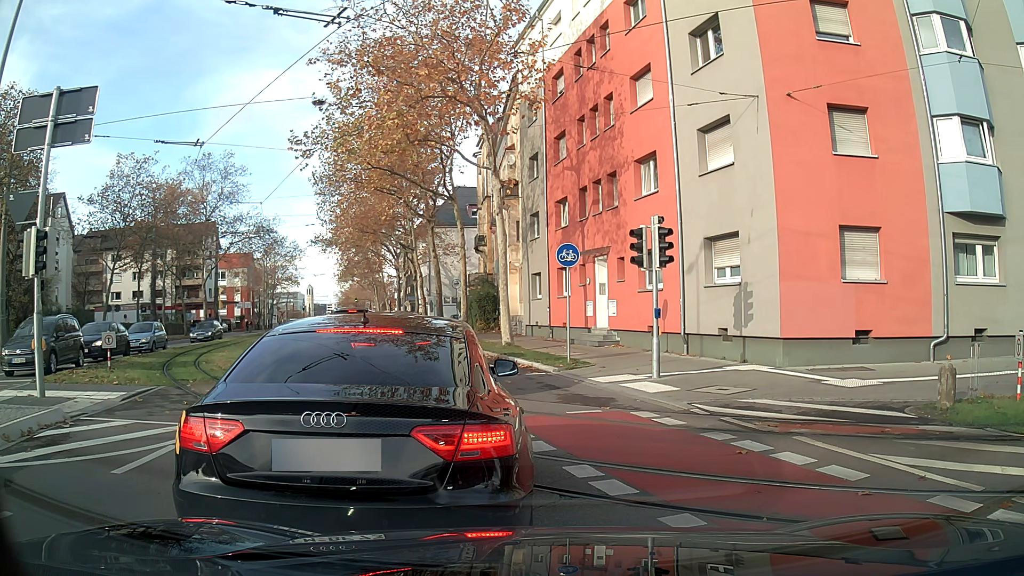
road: secondary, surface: asphalt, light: Day
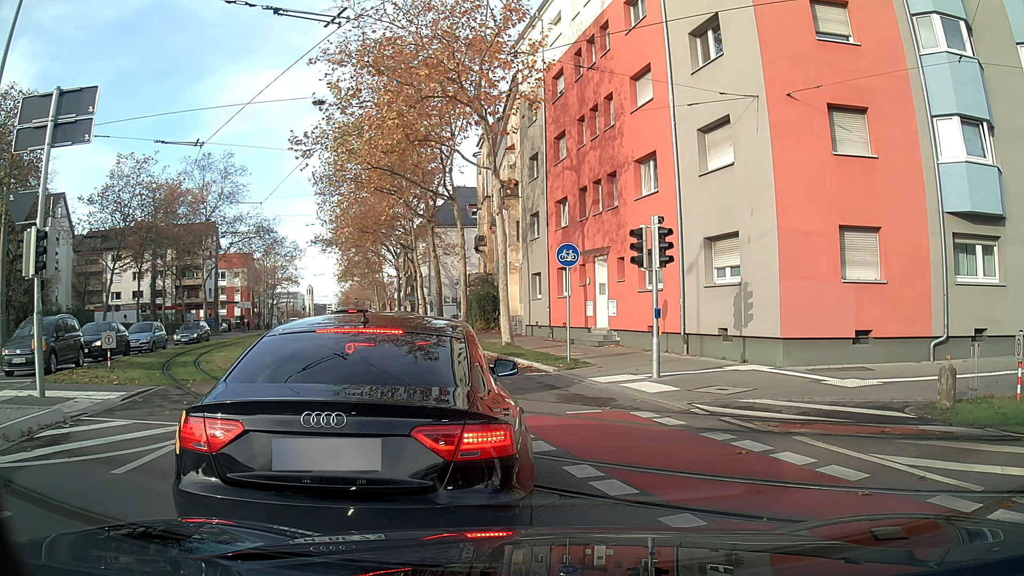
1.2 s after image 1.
(0.0, 0.0) m; 0°
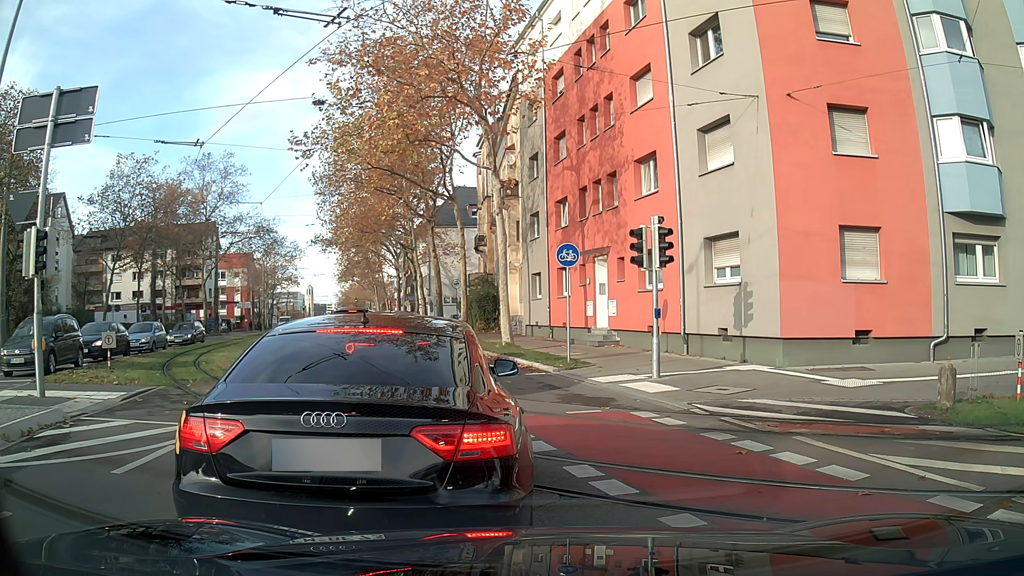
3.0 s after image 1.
(0.0, 0.0) m; 0°
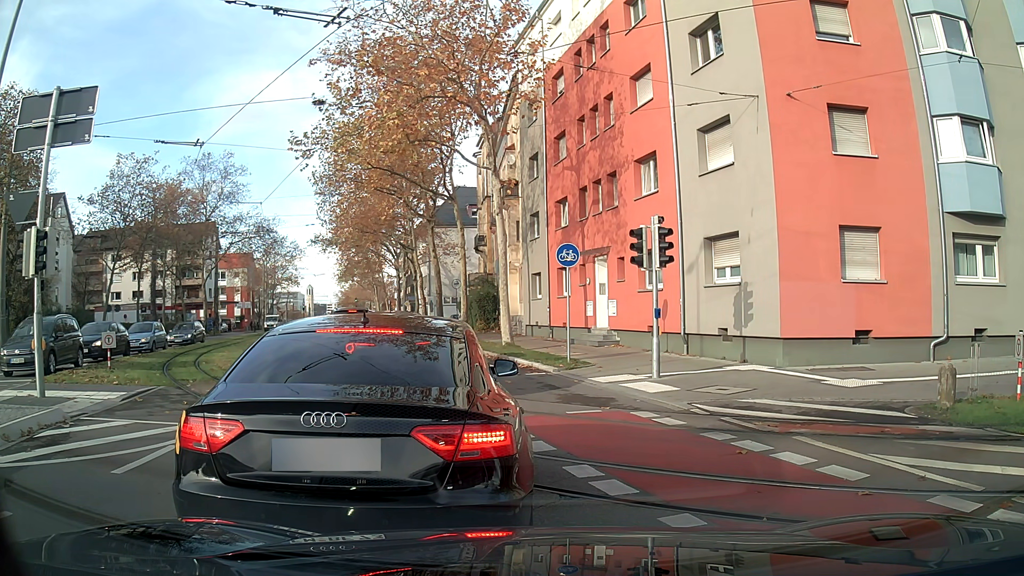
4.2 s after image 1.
(0.0, 0.0) m; 0°
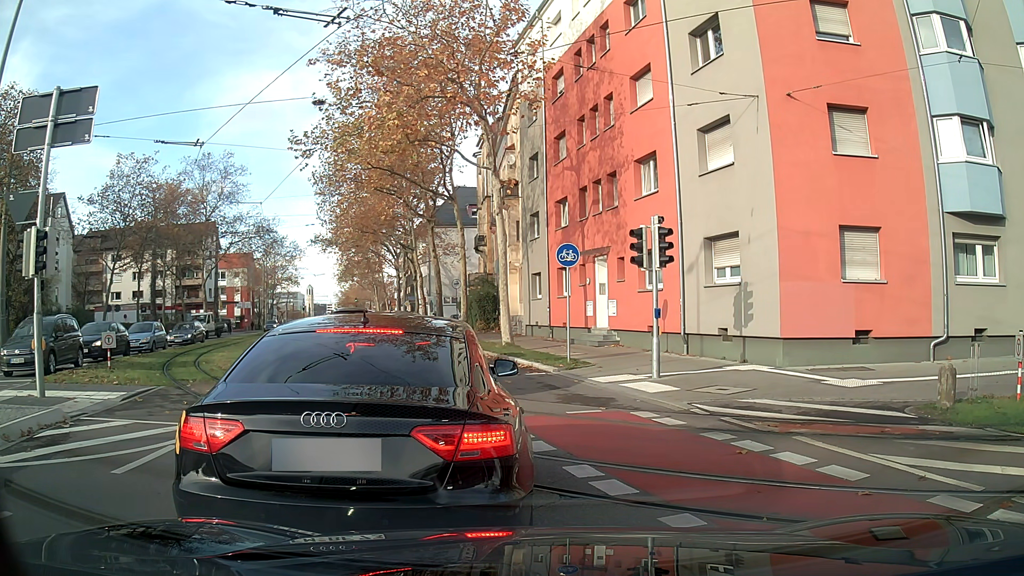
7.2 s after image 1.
(0.0, 0.0) m; 0°
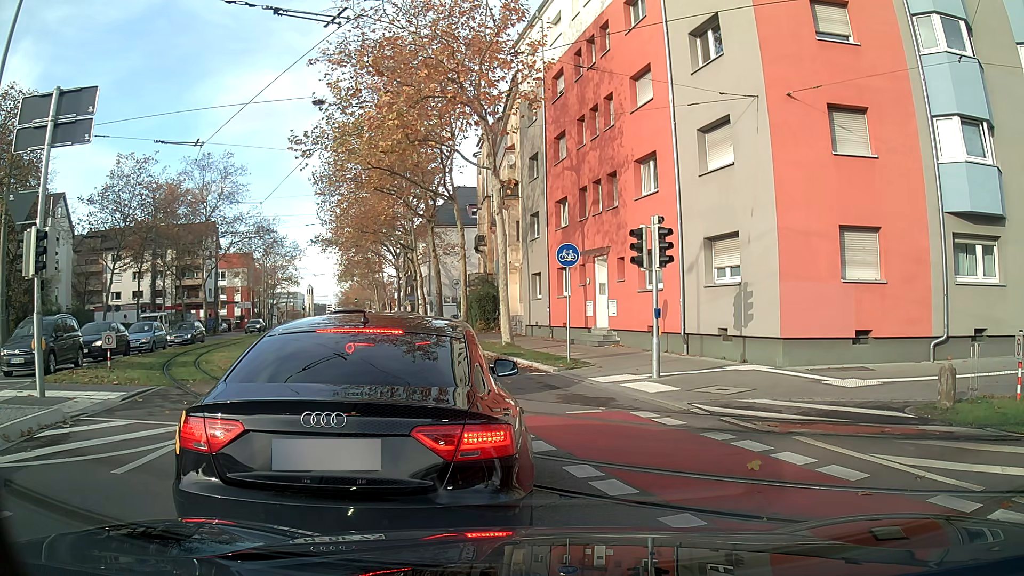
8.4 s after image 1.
(0.0, 0.0) m; 0°
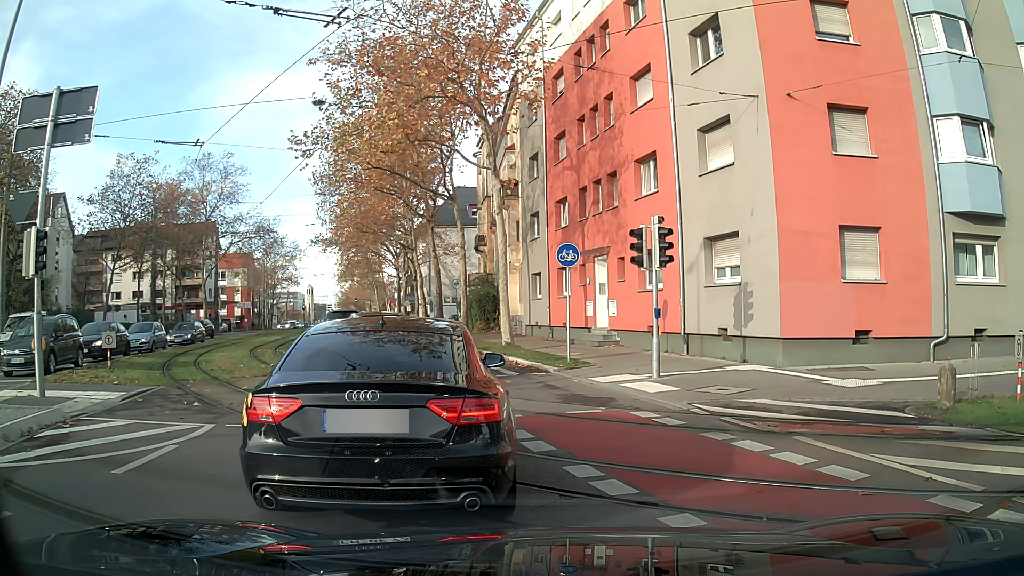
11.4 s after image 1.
(0.0, 0.0) m; 0°
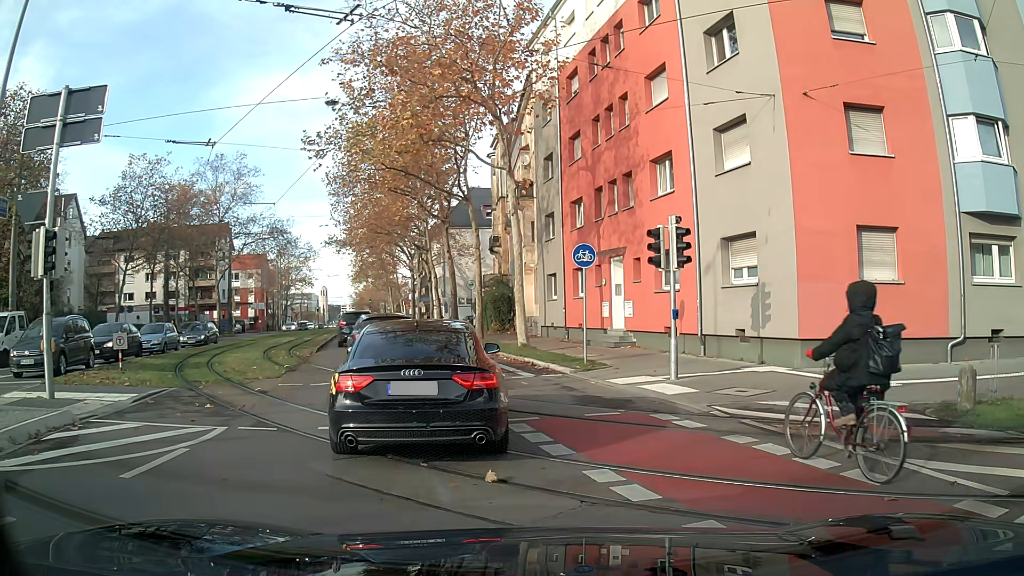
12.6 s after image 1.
(0.0, +0.1) m; 0°
